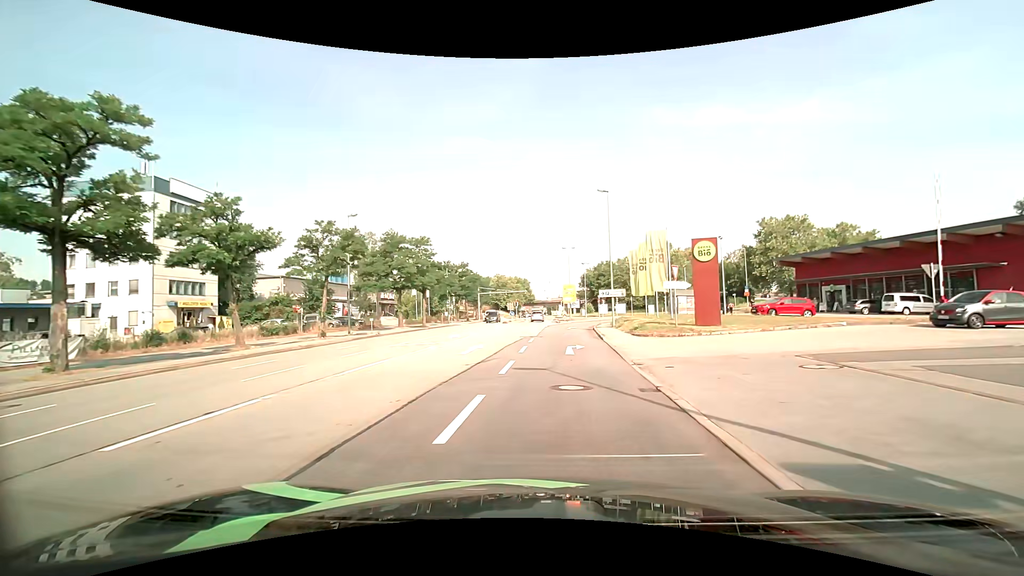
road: primary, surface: asphalt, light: Day
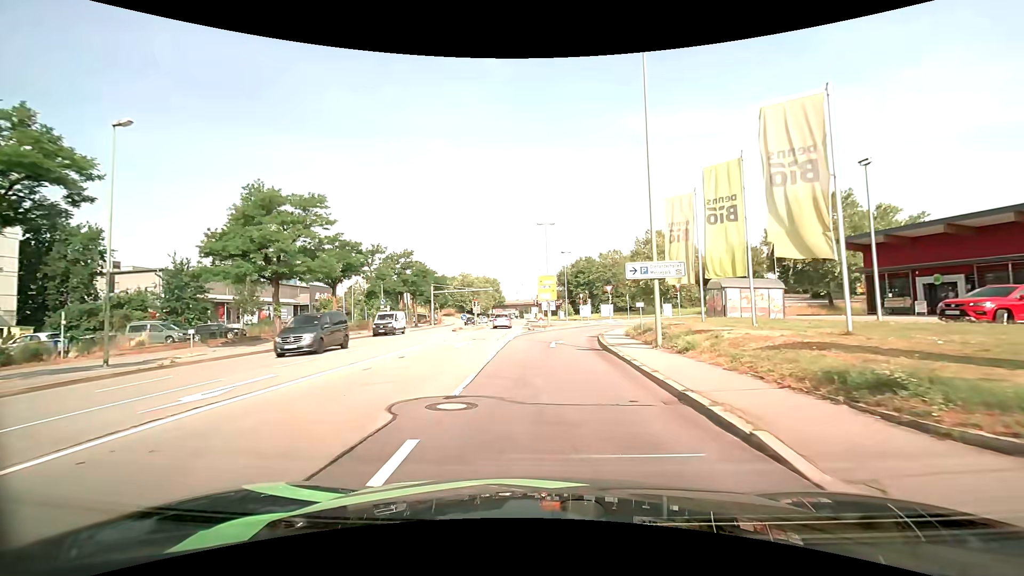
(+0.8, +20.7) m; +4°
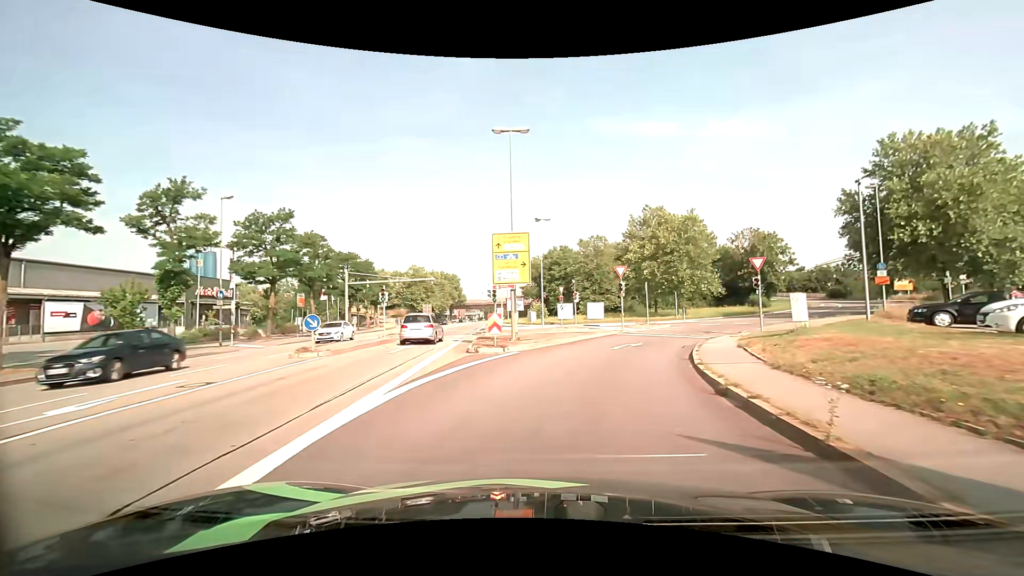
(+0.4, +25.3) m; +3°
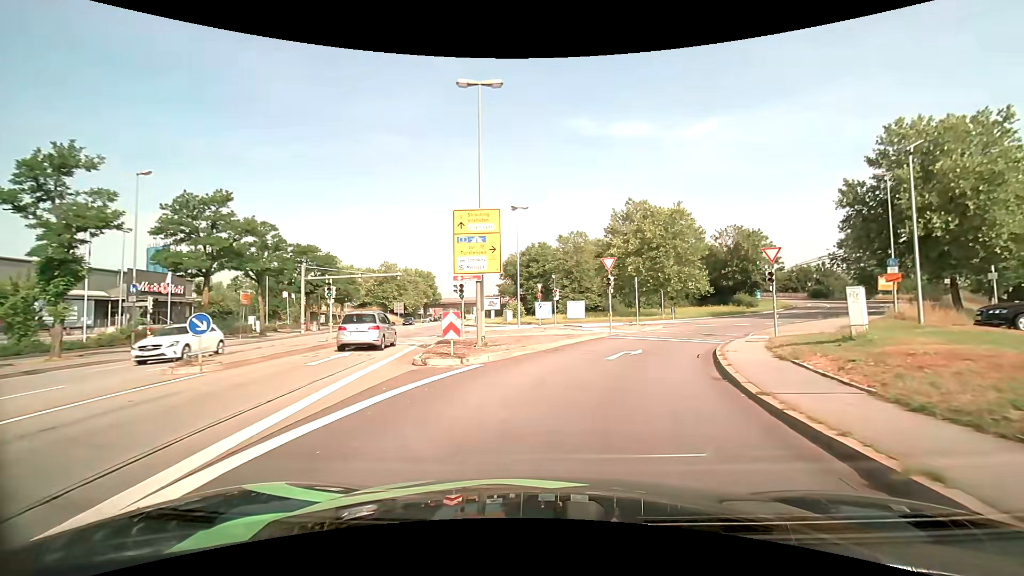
(+0.1, +4.8) m; +3°
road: primary_link
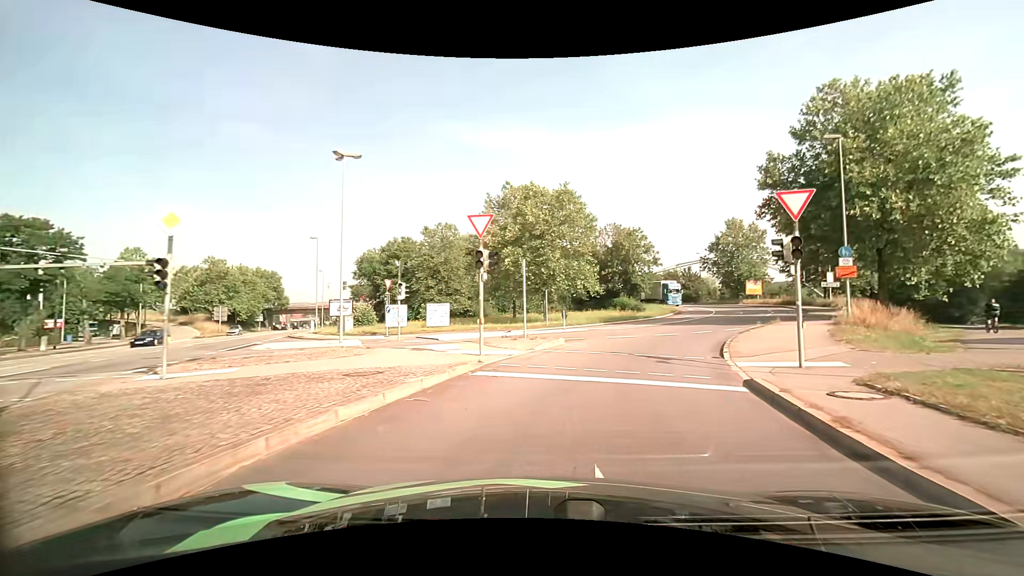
(+1.4, +13.6) m; +14°
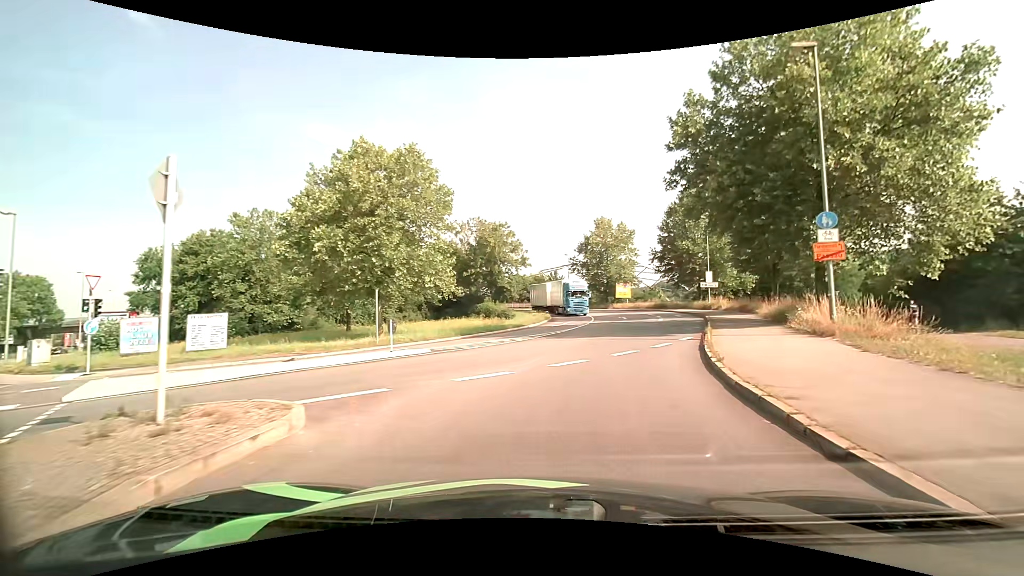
(+1.7, +13.1) m; +15°
